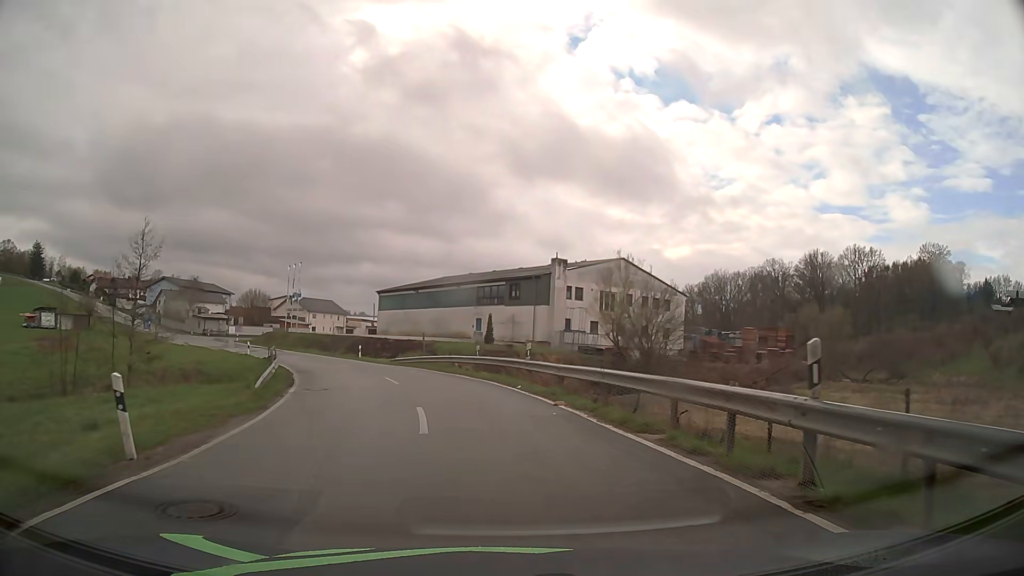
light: Day
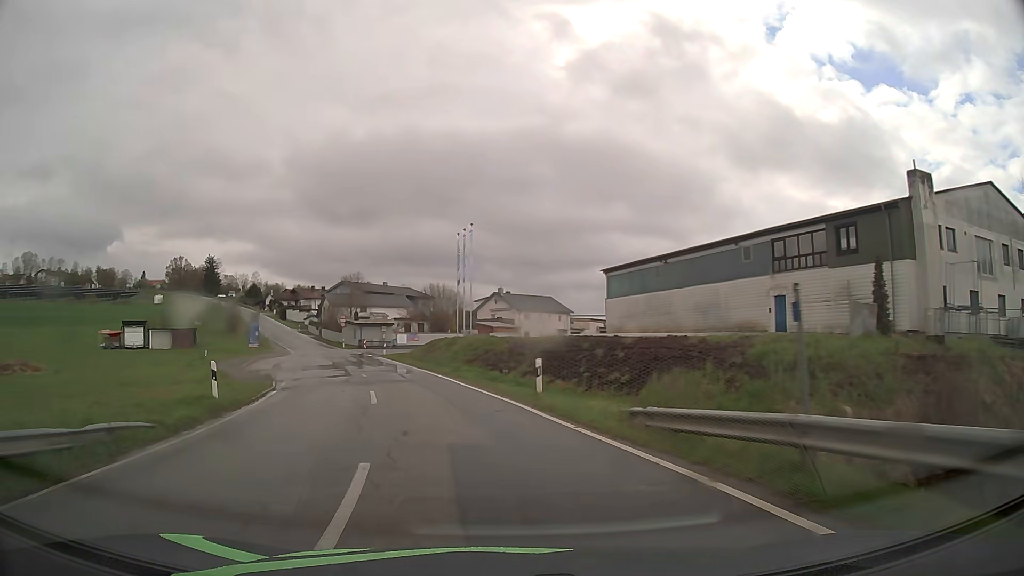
(-4.6, +31.2) m; -19°
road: tertiary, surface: asphalt
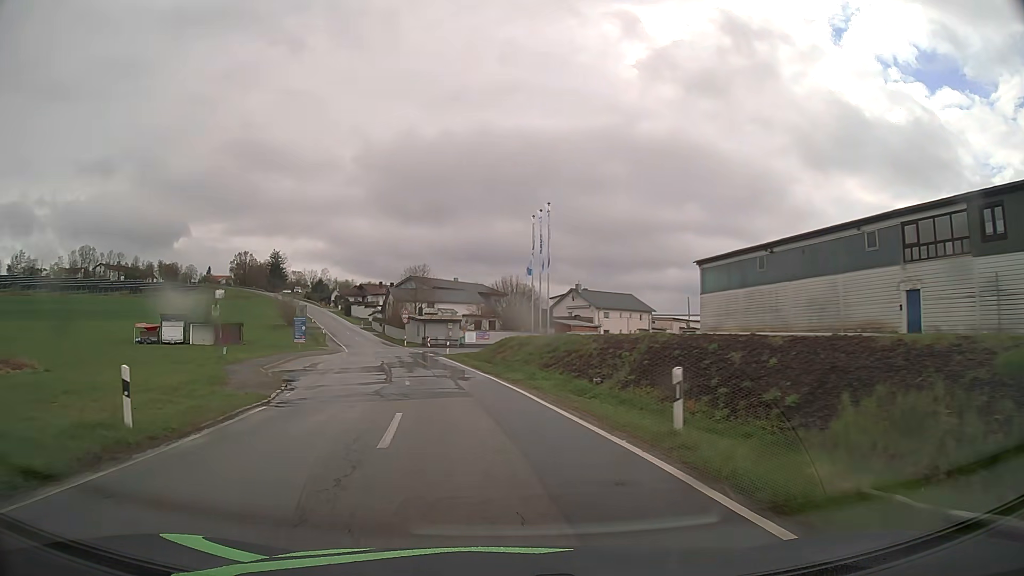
(-0.4, +7.2) m; -6°
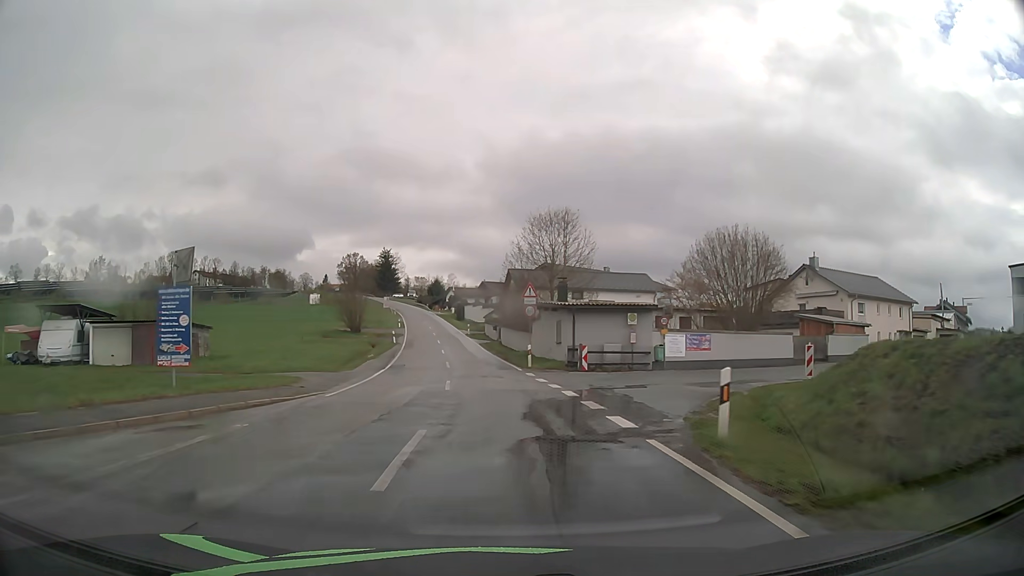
(-5.3, +38.8) m; -12°
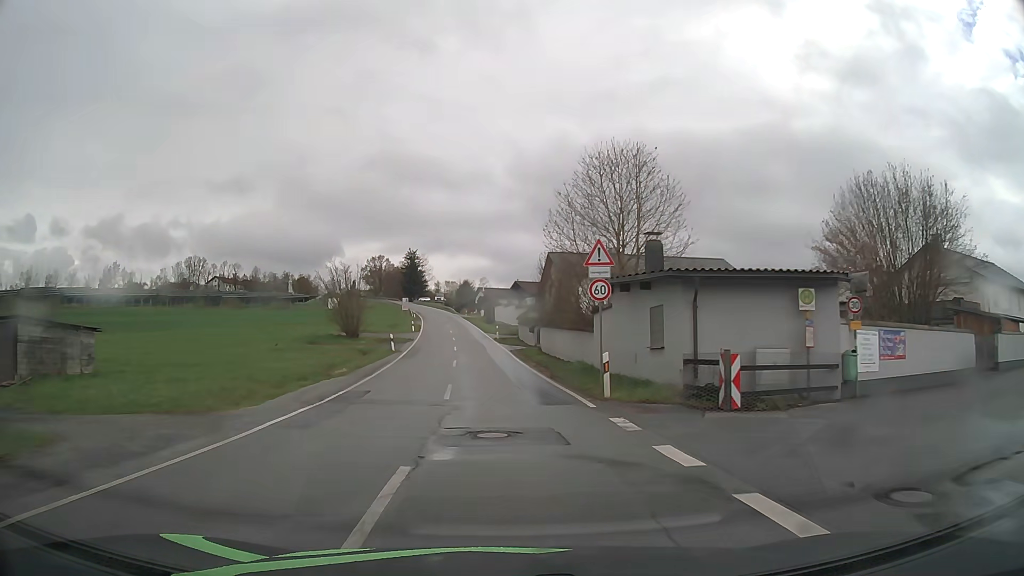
(-0.4, +15.2) m; -3°
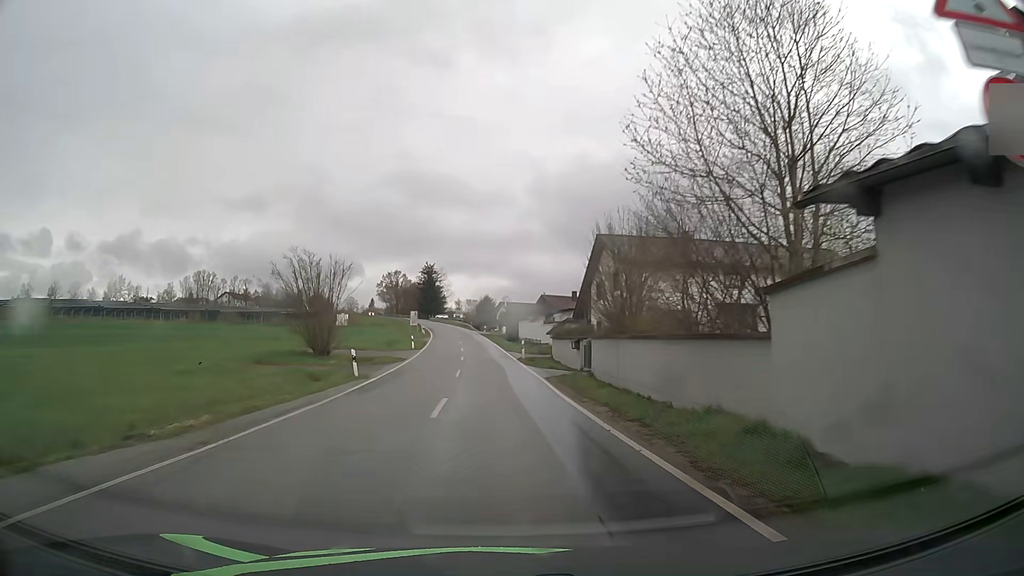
(-0.3, +15.3) m; -2°
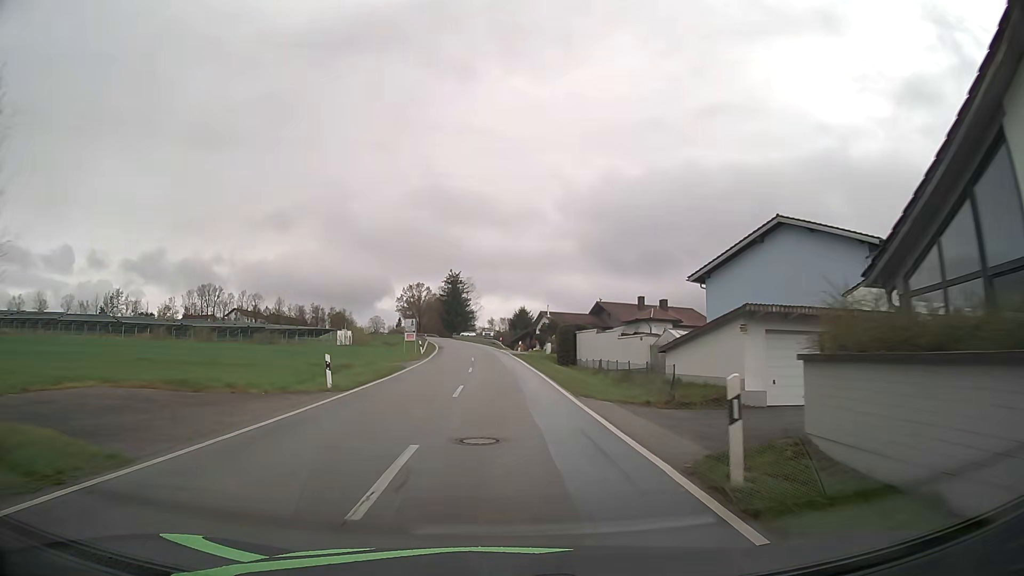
(-0.8, +31.9) m; -3°
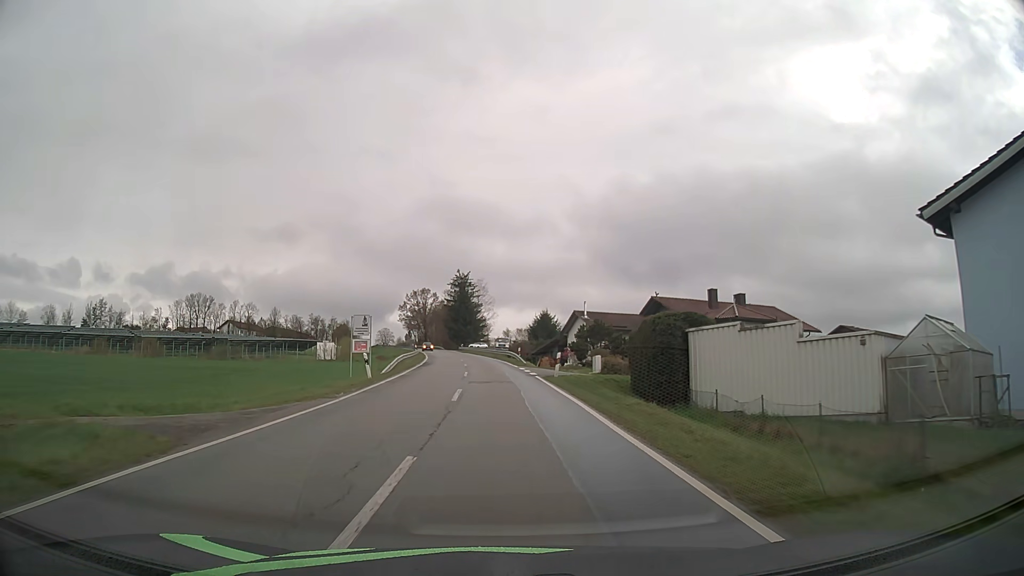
(-0.5, +25.5) m; -2°
(0, +10) (0, +20) (-1, +30) (-1, +40) (-2, +50) (-3, +60) (-4, +70) (-5, +80) (-6, +90) (-8, +100) m
